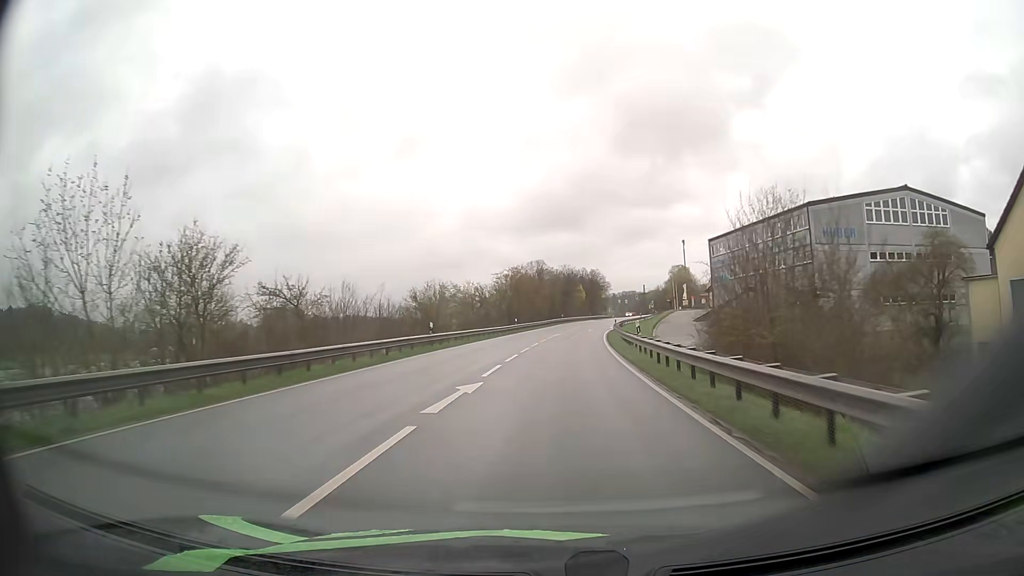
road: primary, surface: asphalt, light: Day
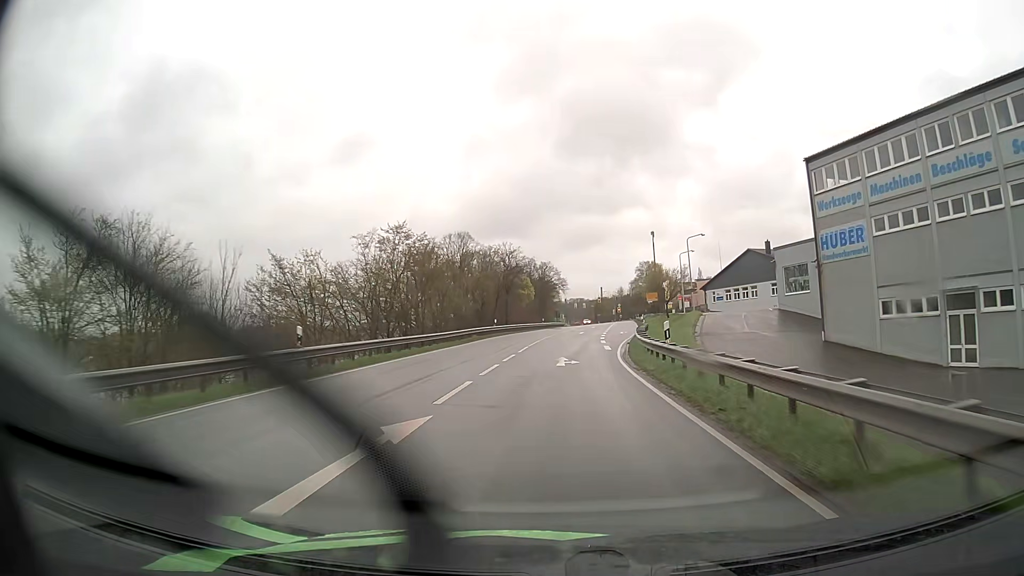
(+1.9, +47.4) m; +5°
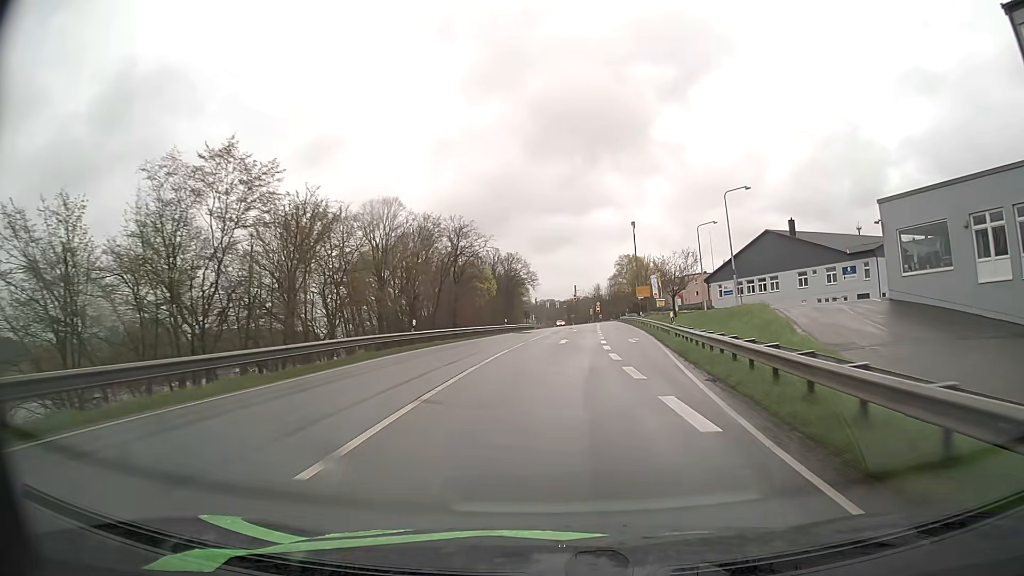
(+0.5, +23.5) m; +3°
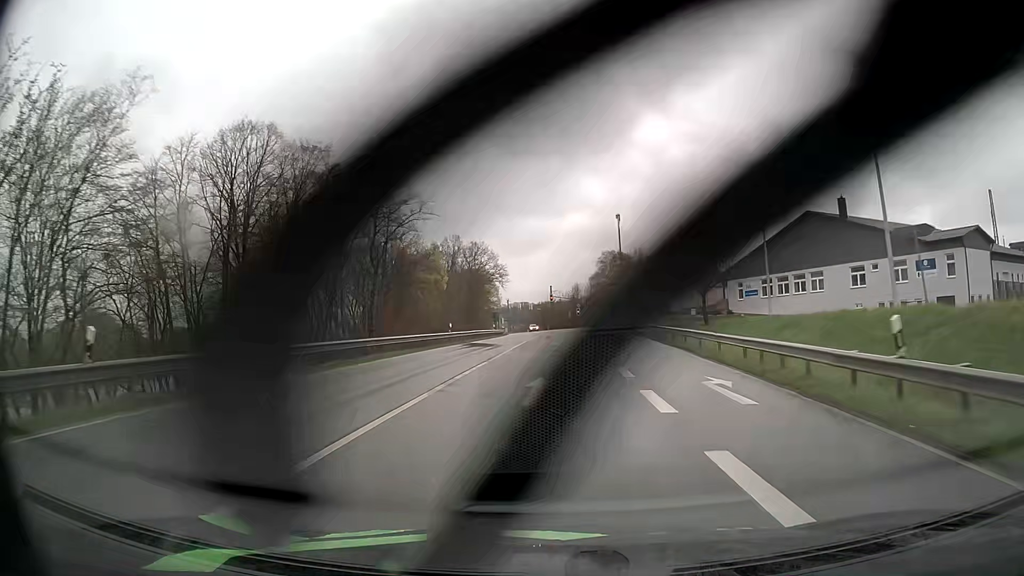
(+0.4, +21.9) m; +2°
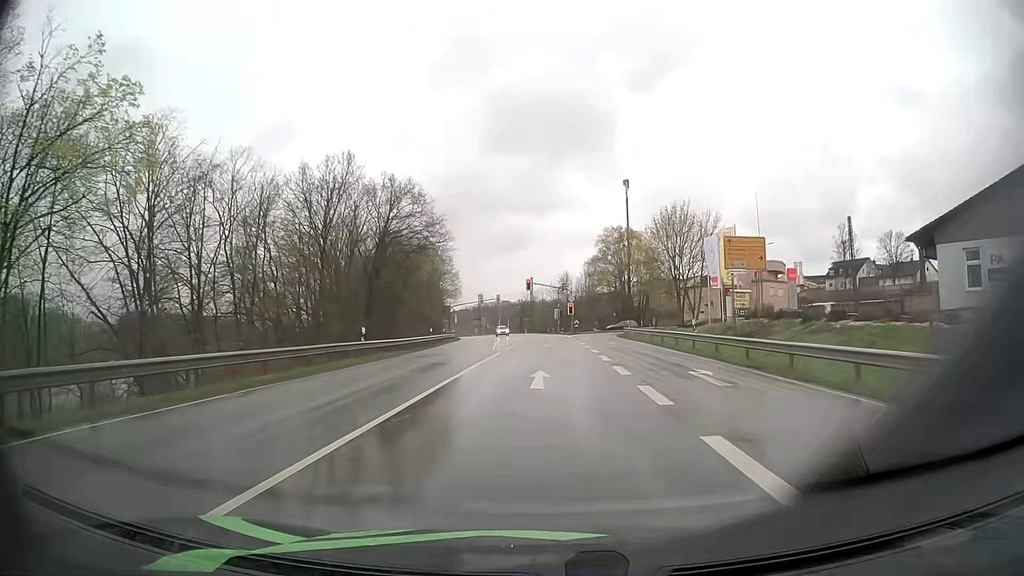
(+1.0, +46.6) m; +2°
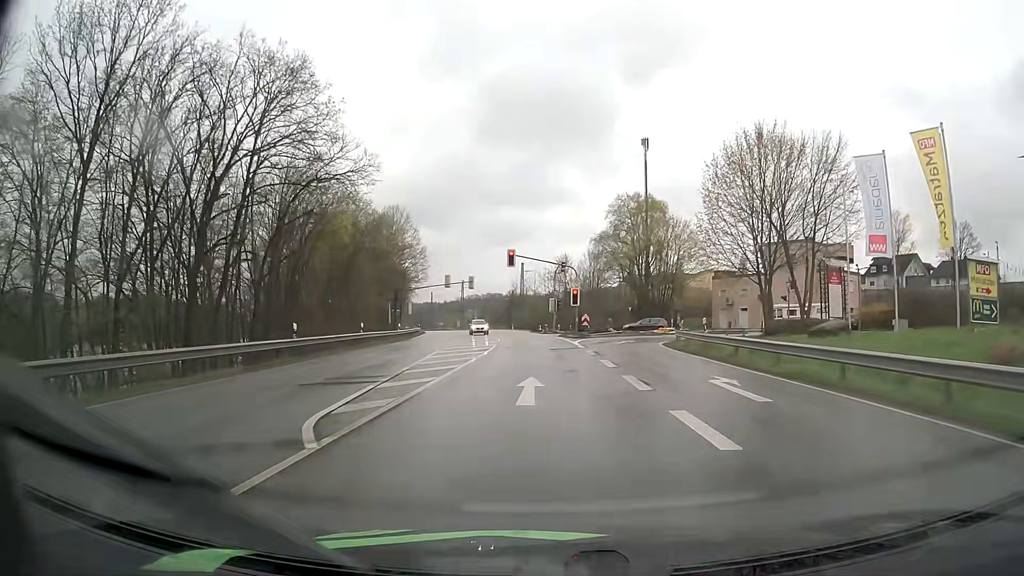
(+0.1, +27.4) m; 0°
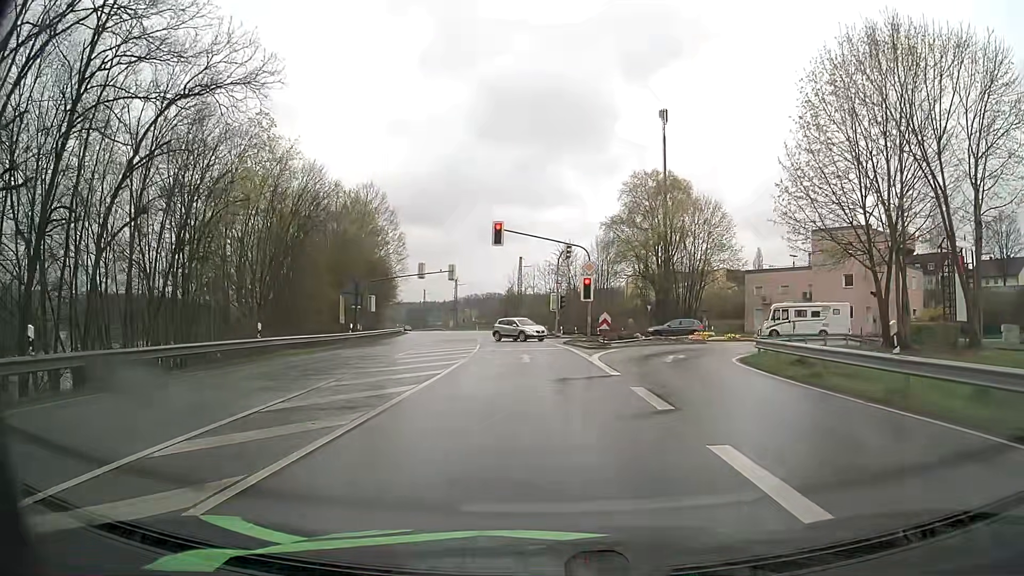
(0.0, +14.4) m; 0°
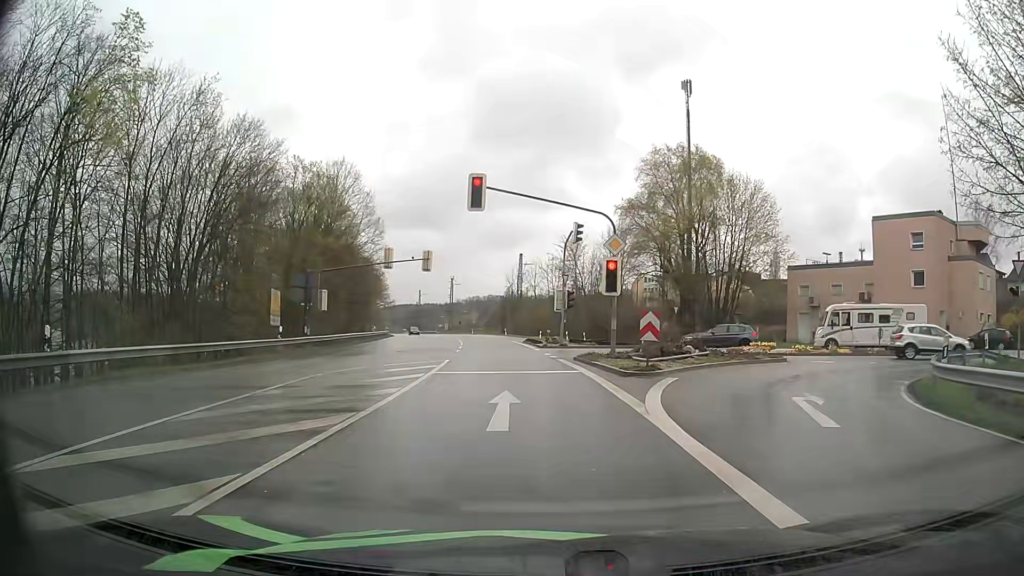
(0.0, +12.2) m; 0°
(0, +10) (-1, +20) (-1, +30) (-2, +40) (-3, +50) (-5, +60) (-6, +70) (-8, +80) (-10, +89) (-12, +99) m
